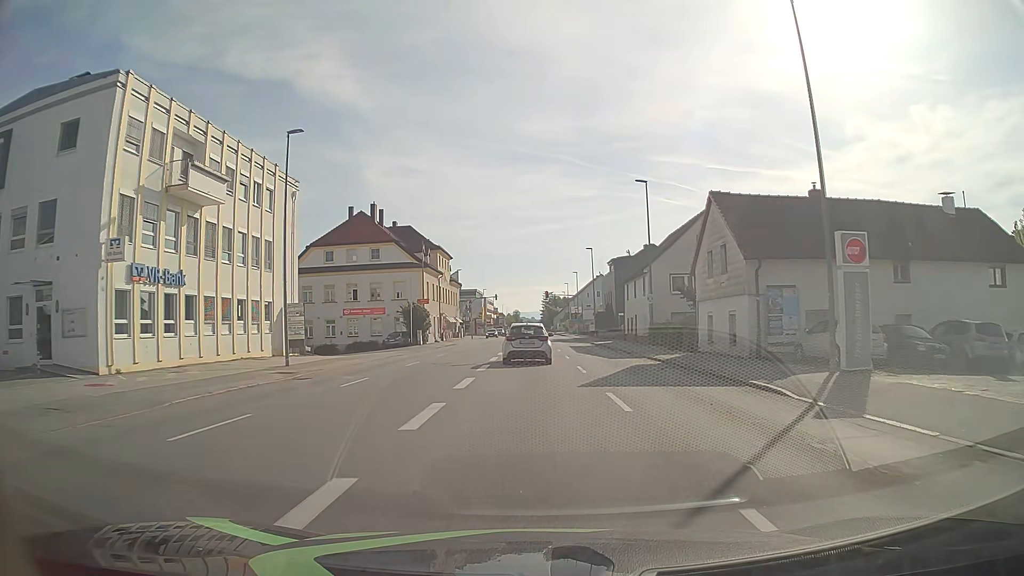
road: tertiary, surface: asphalt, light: Day
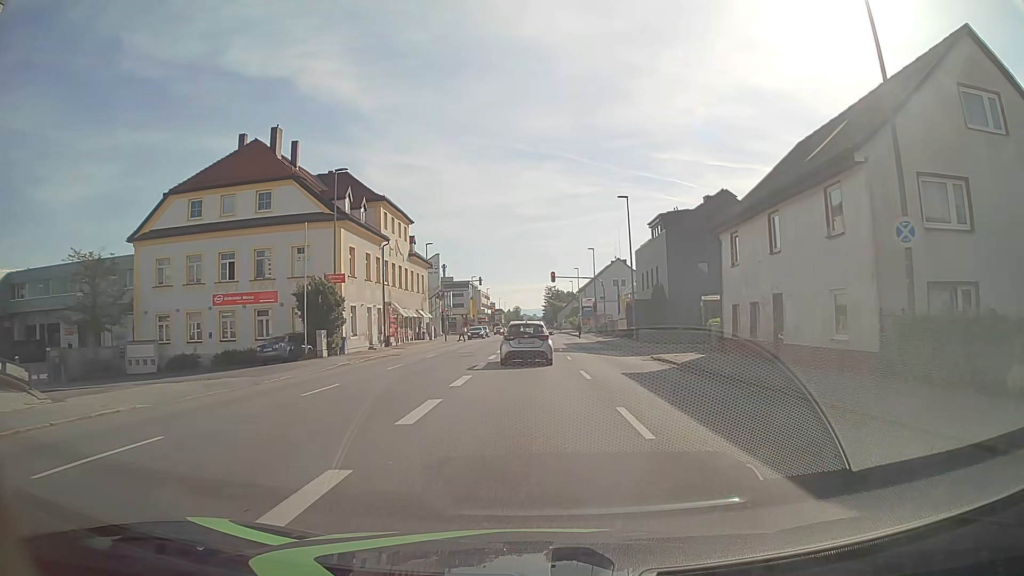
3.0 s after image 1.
(0.0, +29.7) m; -1°
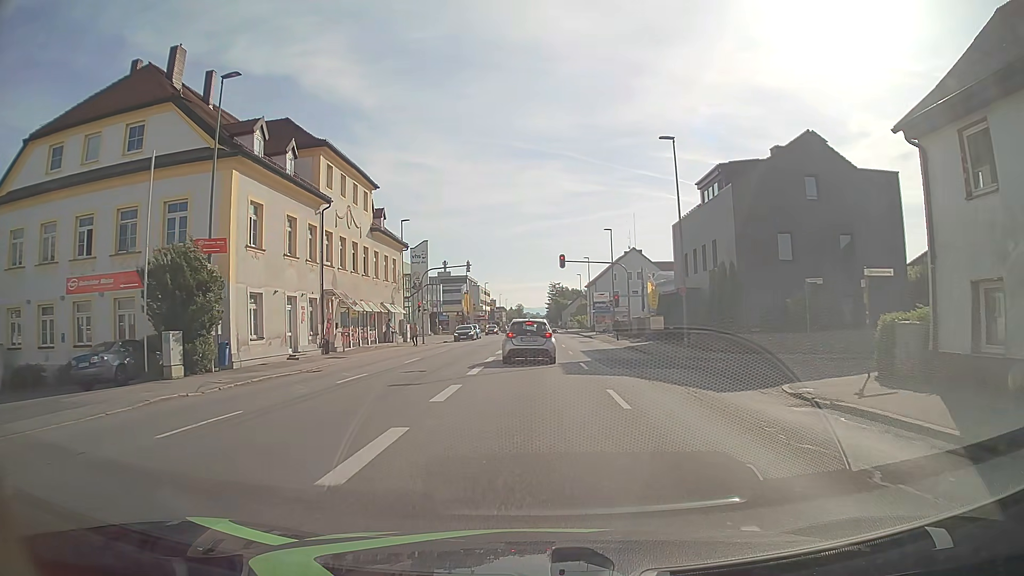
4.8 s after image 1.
(0.0, +15.3) m; 0°
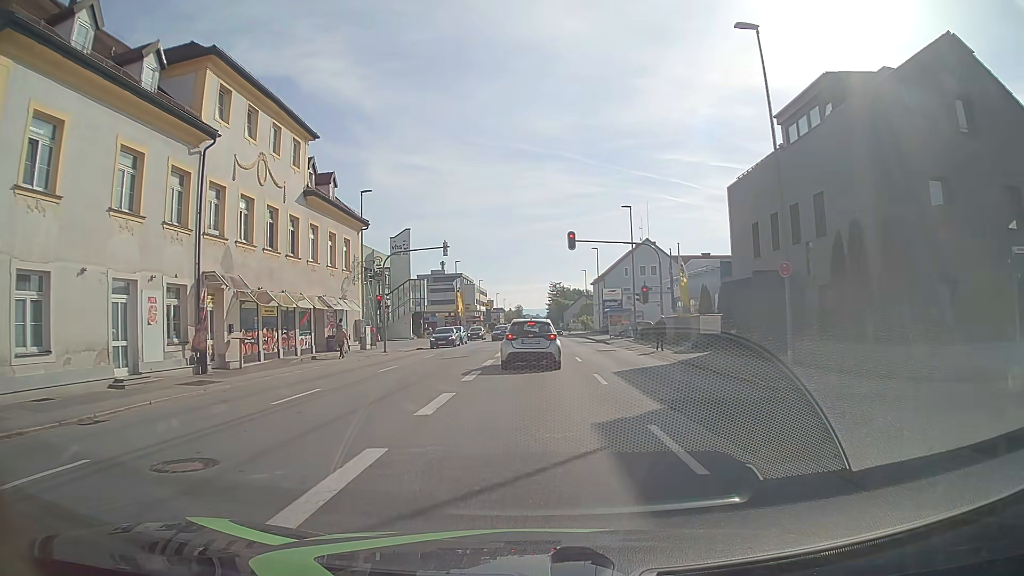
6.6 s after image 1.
(+0.1, +13.5) m; +1°
(0, +10) (0, +20) (0, +30) (0, +40) (0, +50) (0, +60) (-1, +70) (0, +80) (0, +90) (0, +100) m
